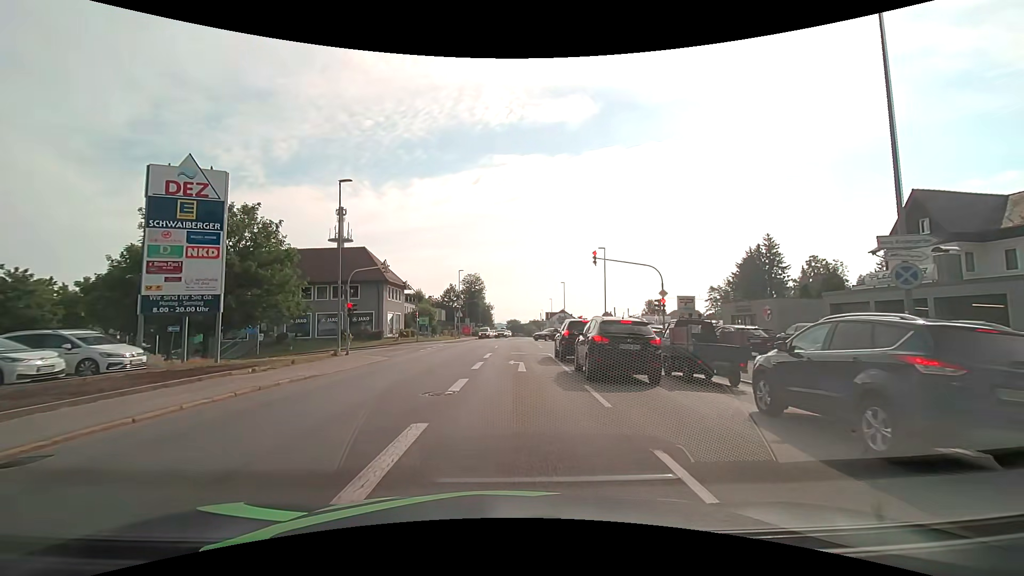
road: tertiary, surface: asphalt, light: Day
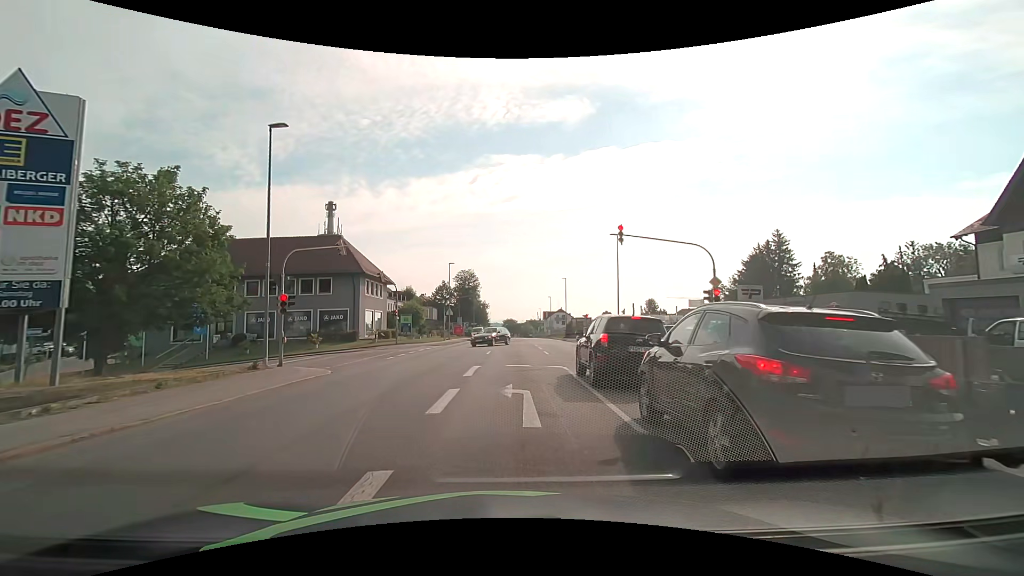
(+0.1, +7.9) m; +1°
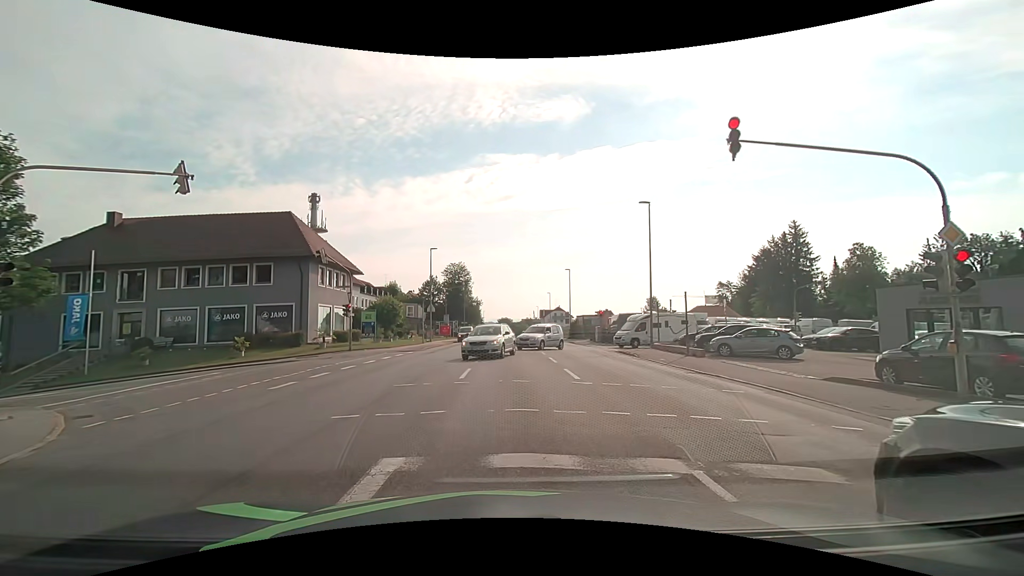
(0.0, +11.6) m; +1°
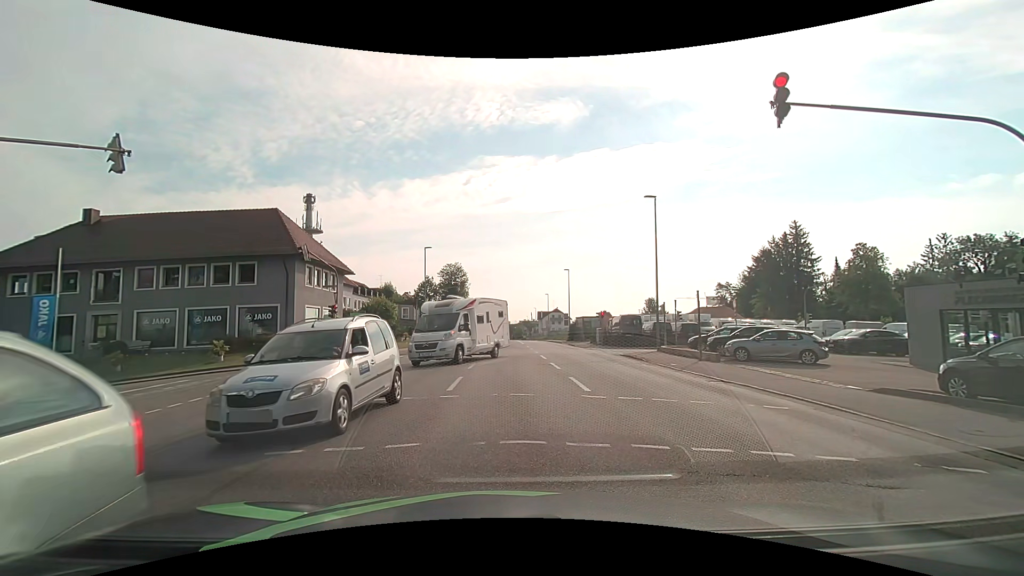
(0.0, +2.0) m; +2°
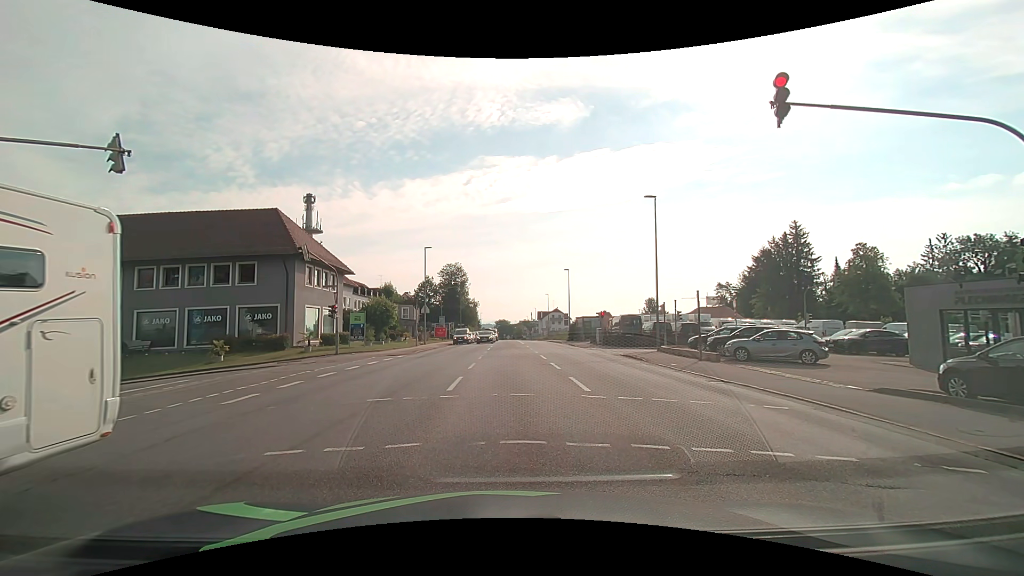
(0.0, 0.0) m; 0°
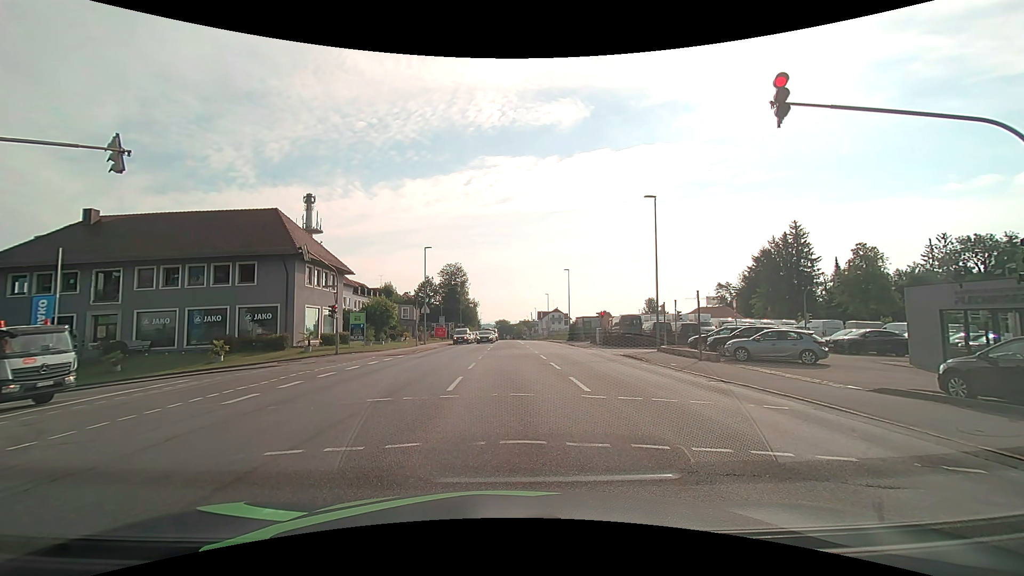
(0.0, 0.0) m; 0°
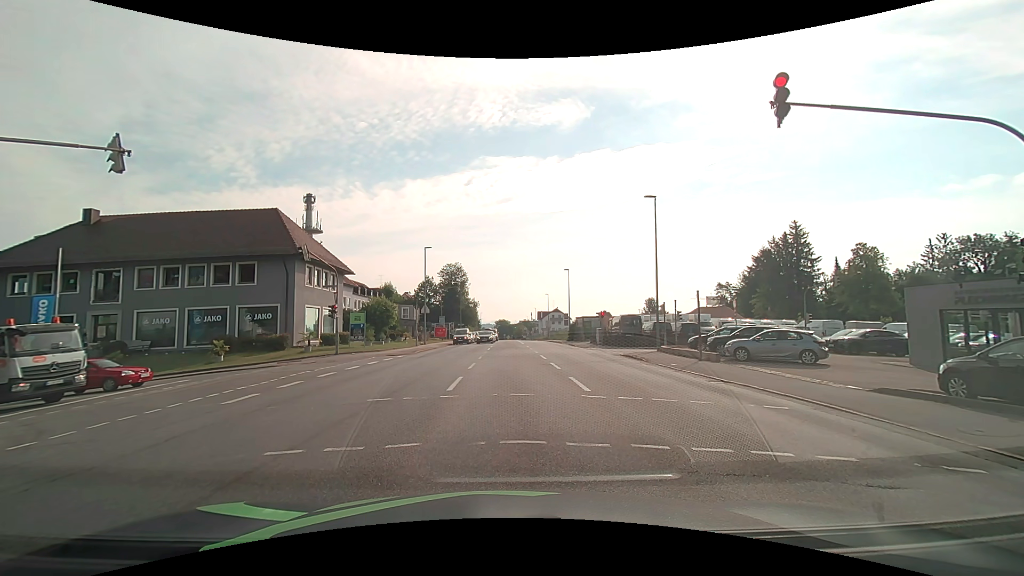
(0.0, 0.0) m; 0°
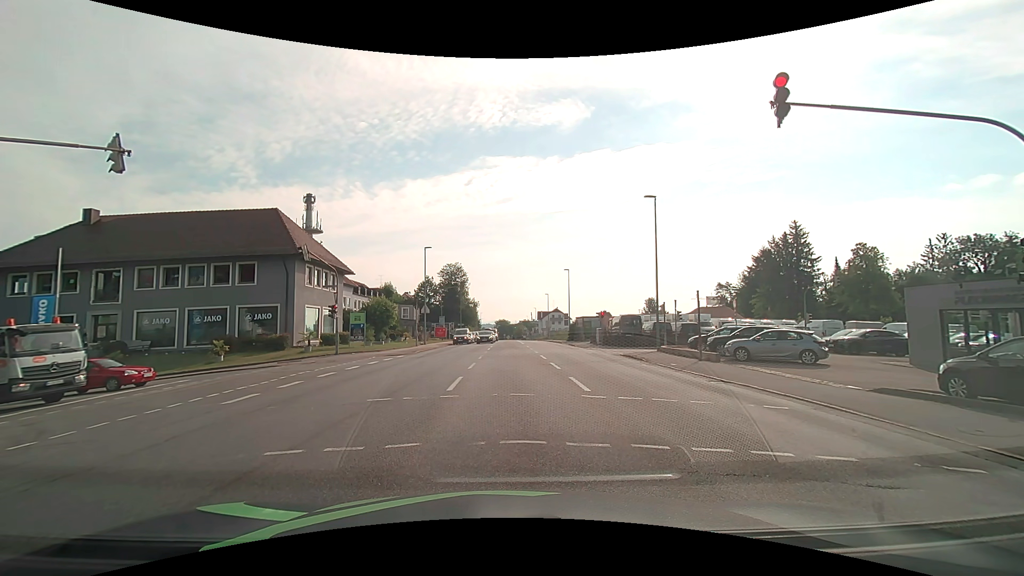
(0.0, 0.0) m; 0°
